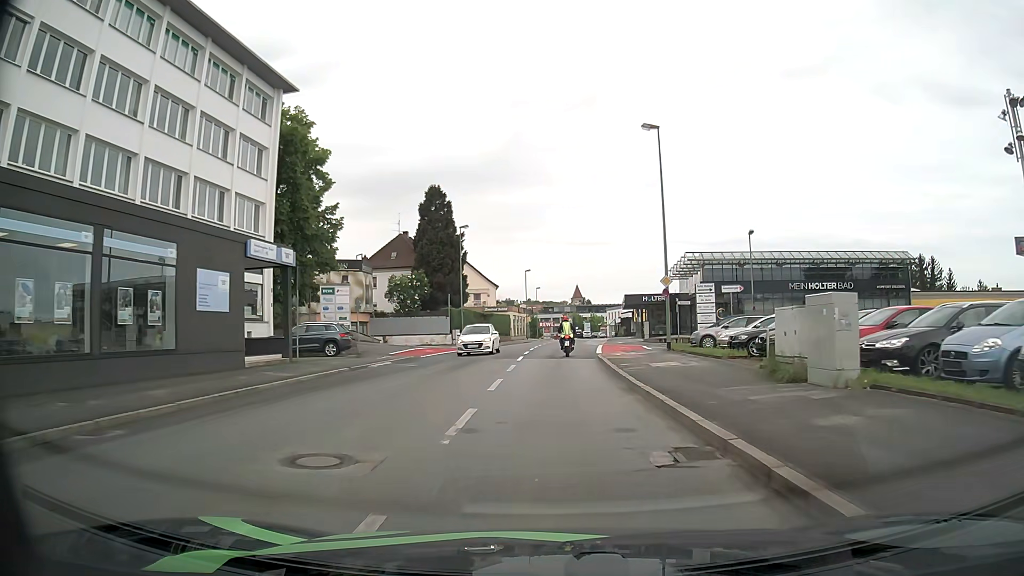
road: tertiary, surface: asphalt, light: Day
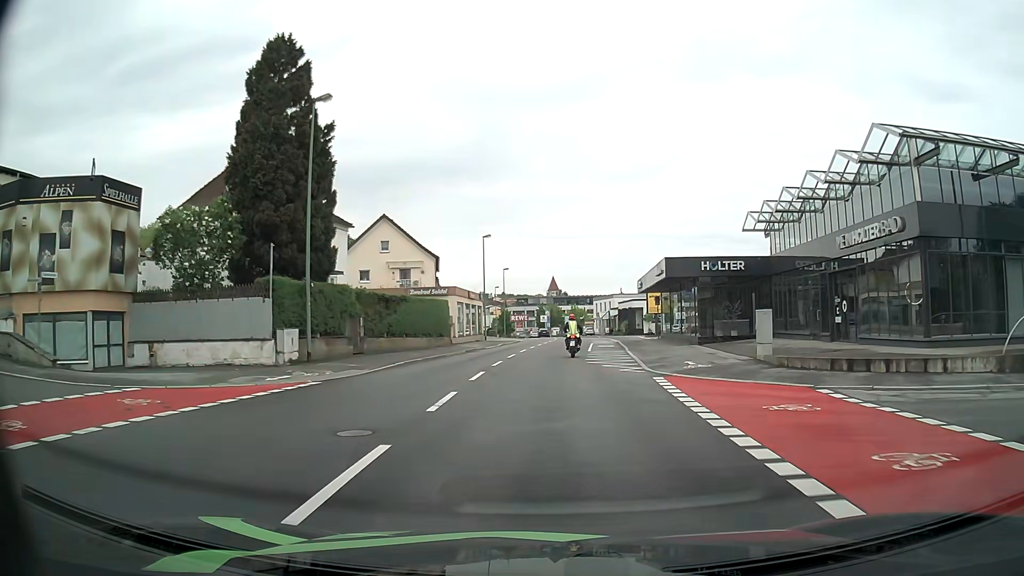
(+0.5, +33.7) m; +2°
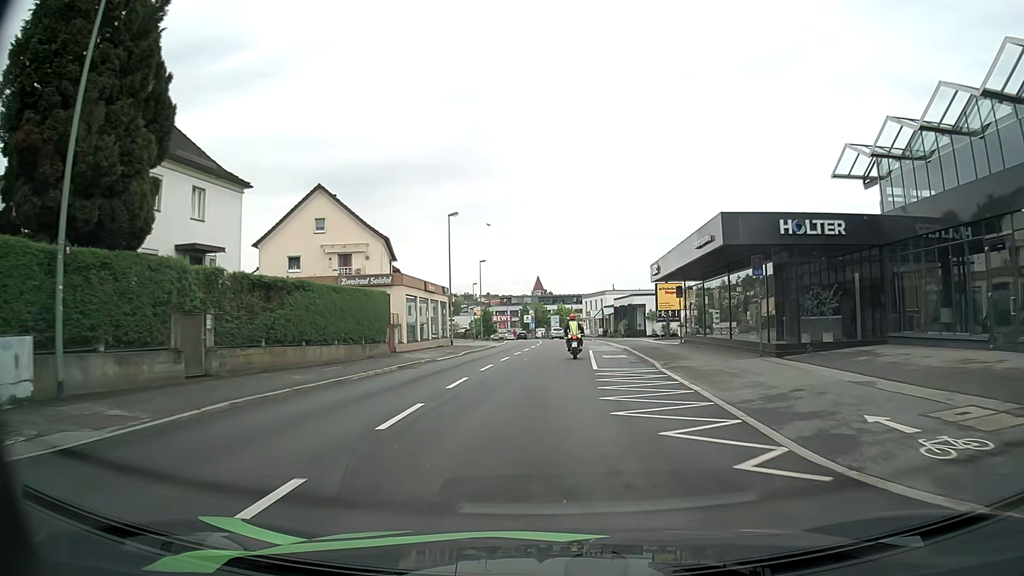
(+0.1, +13.7) m; +1°
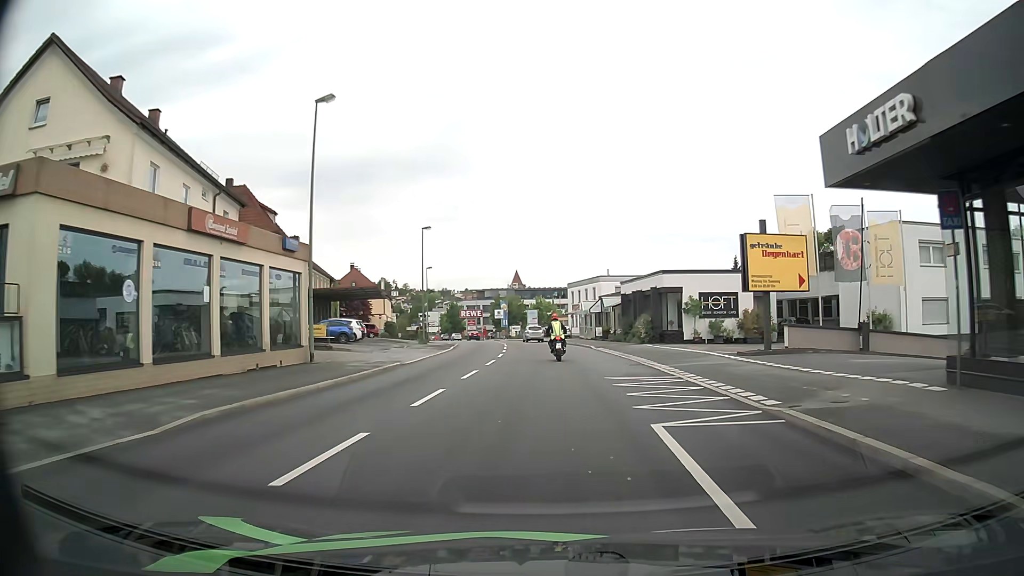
(+0.6, +27.3) m; +2°
(0, +10) (0, +20) (-1, +30) (-2, +40) (-2, +50) (-4, +60) (-5, +70) (-6, +80) (-8, +90) (-9, +99) m
